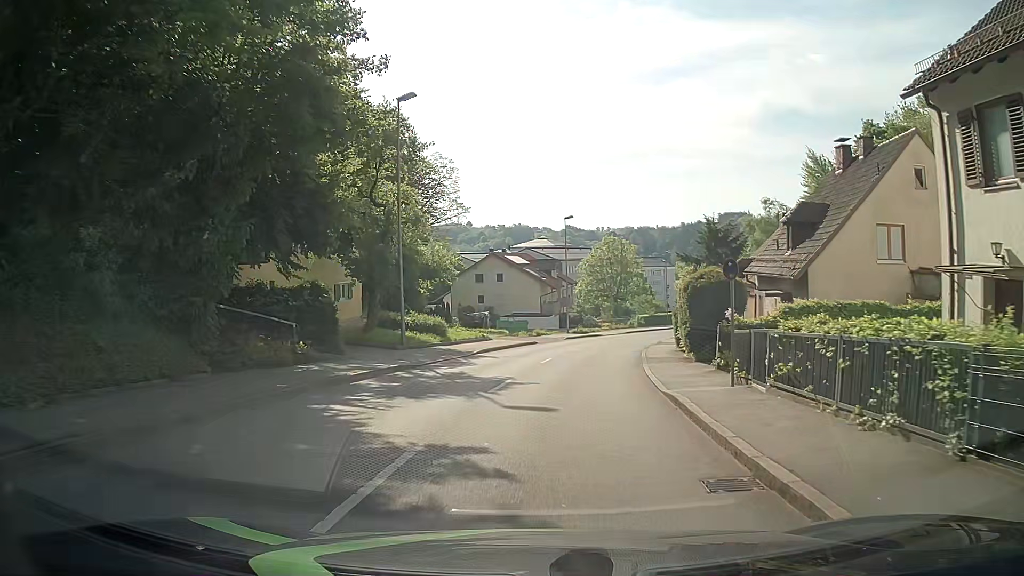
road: tertiary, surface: asphalt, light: Day
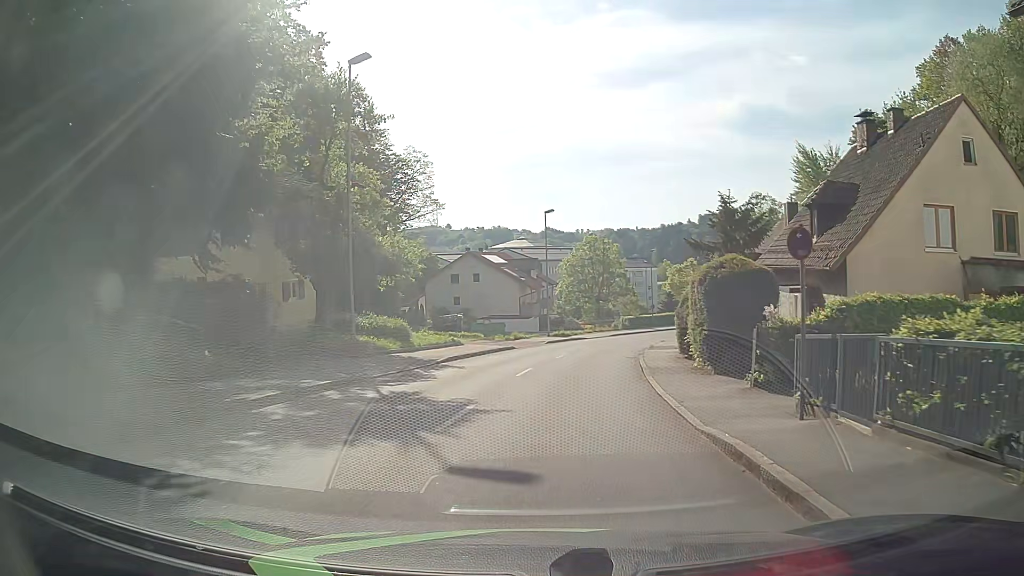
(0.0, +4.4) m; 0°
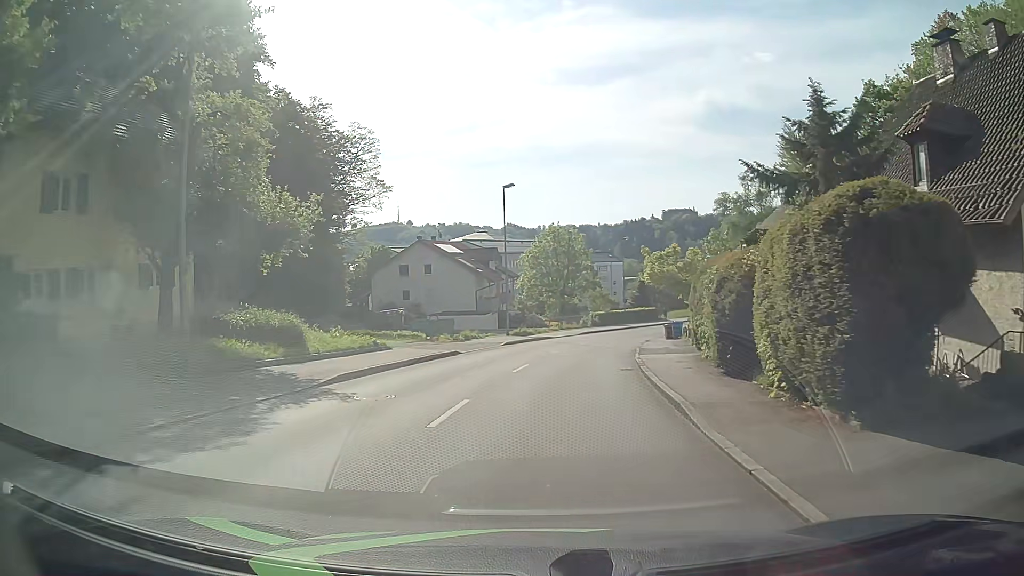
(+0.4, +8.9) m; +4°
(0, +10) (+1, +20) (+2, +30) (+4, +40) (+6, +49) (+9, +59) (+13, +68) (+17, +77) (+22, +86) (+28, +94) m
